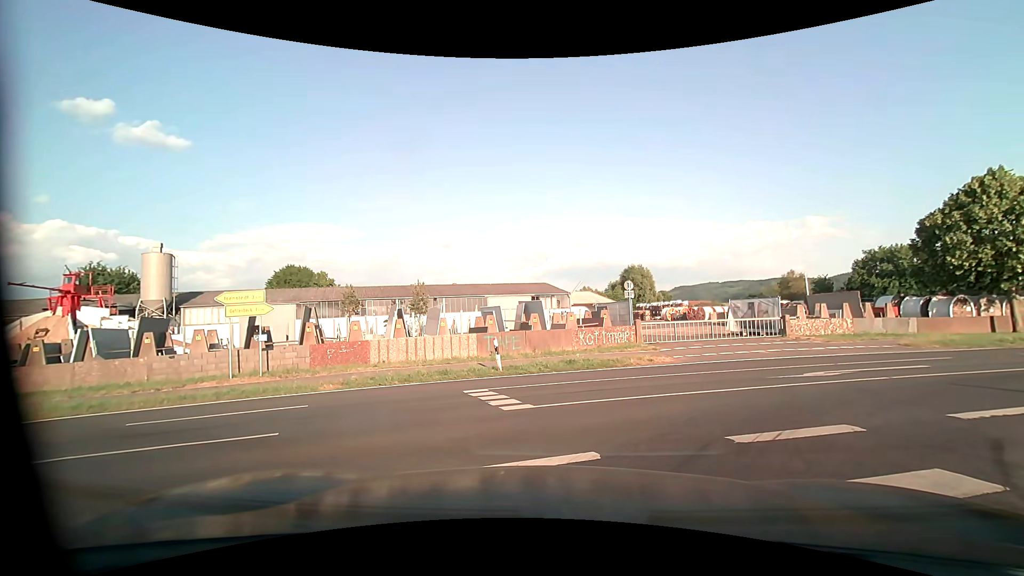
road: tertiary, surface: asphalt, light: Day
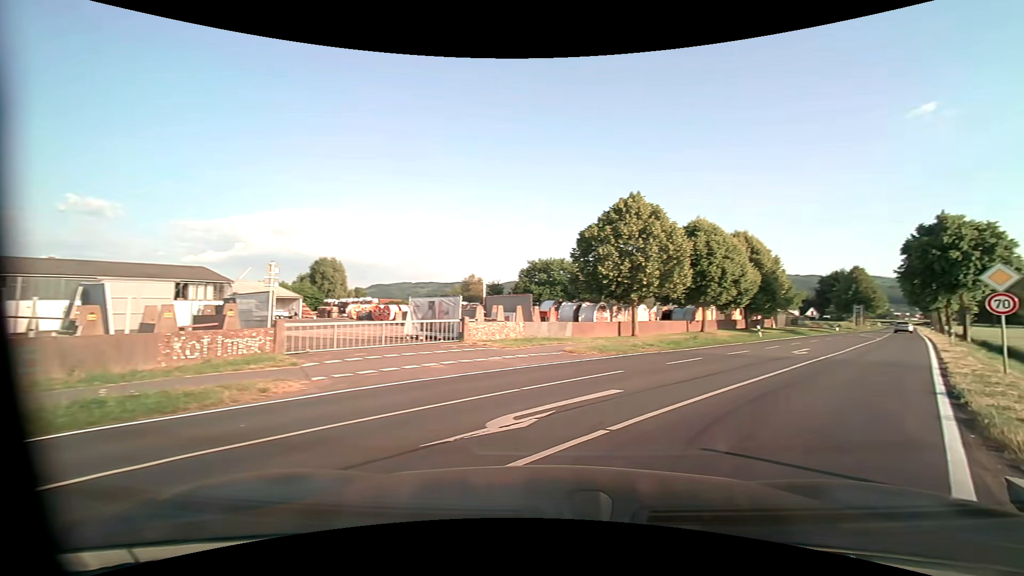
(+1.7, +6.5) m; +35°
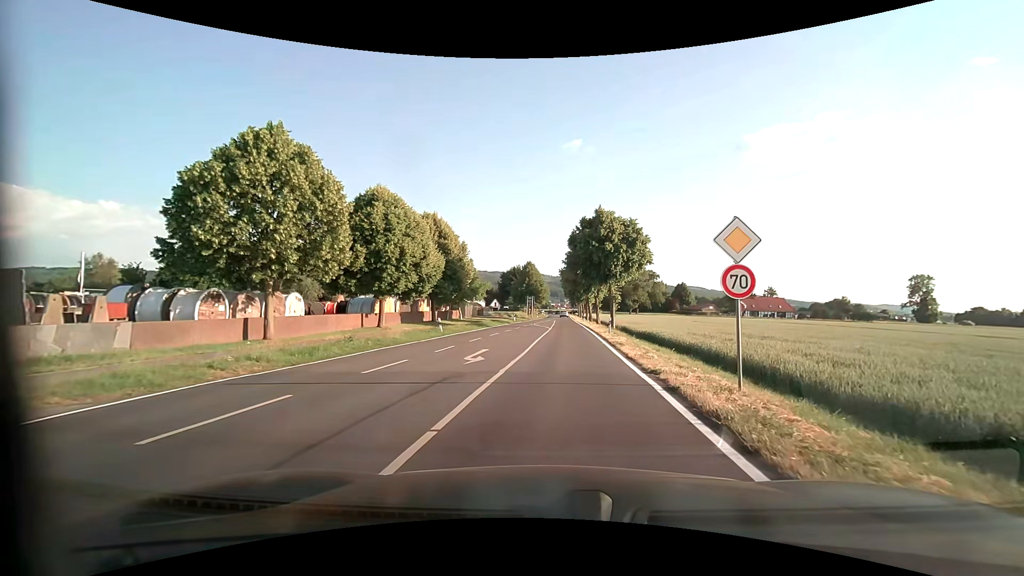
(+3.9, +9.4) m; +34°
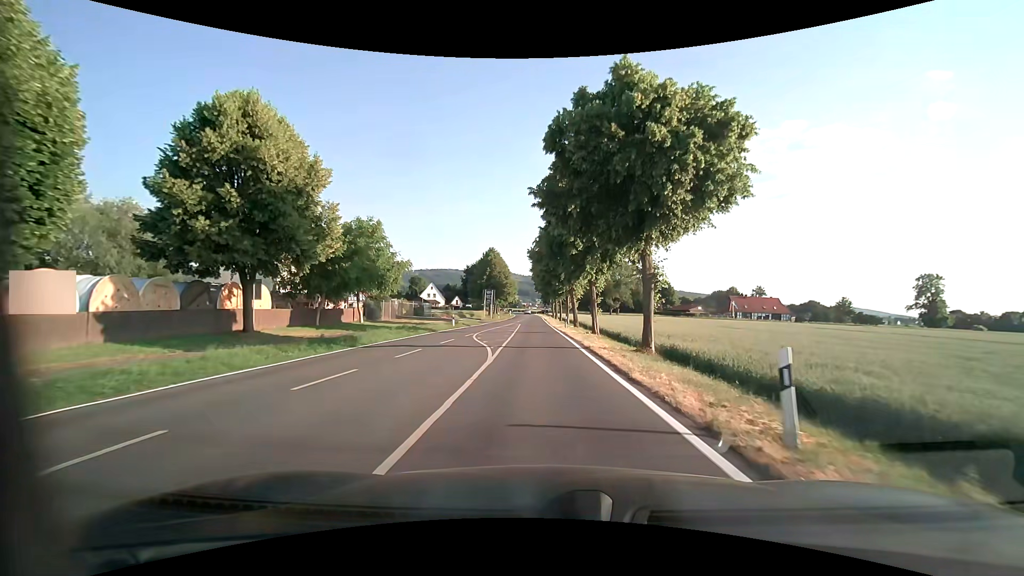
(+0.9, +27.1) m; +3°
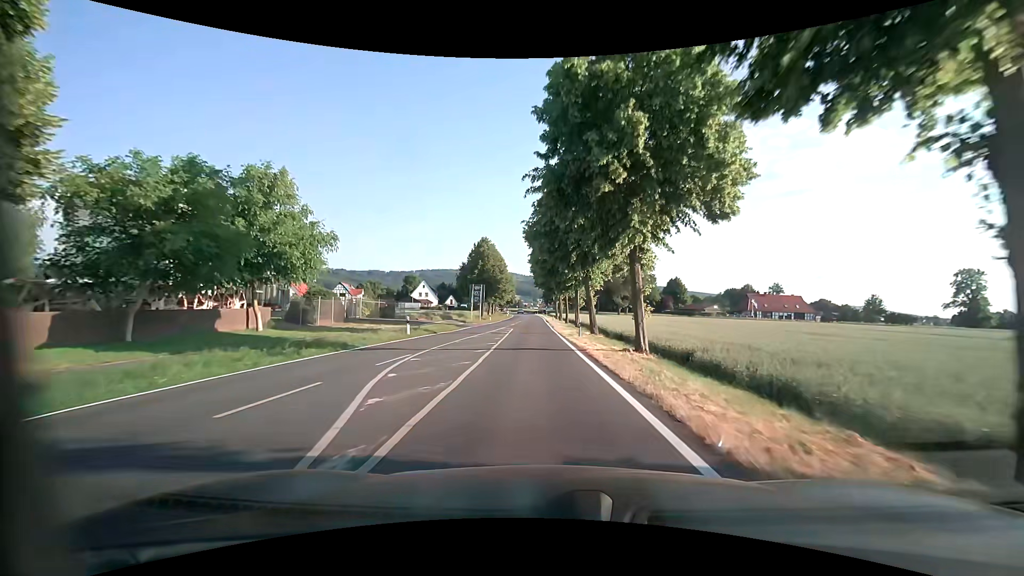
(+0.1, +14.7) m; 0°
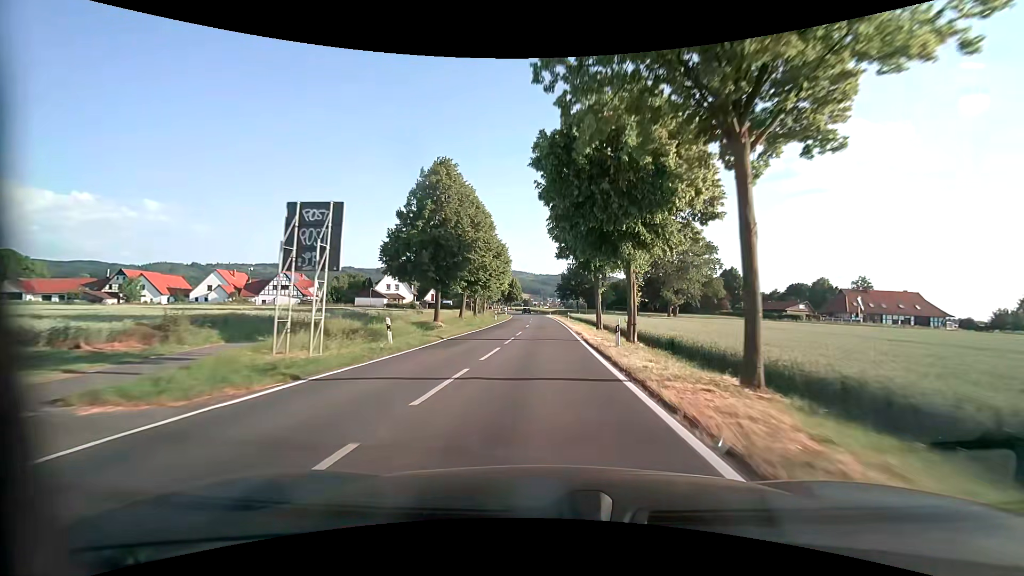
(-1.1, +46.3) m; -1°
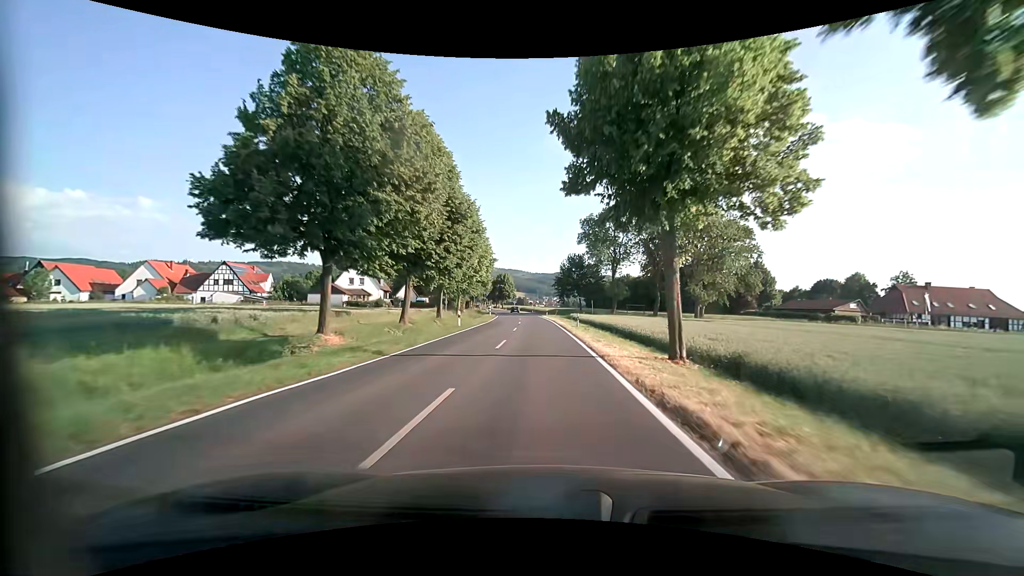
(+0.1, +20.9) m; 0°
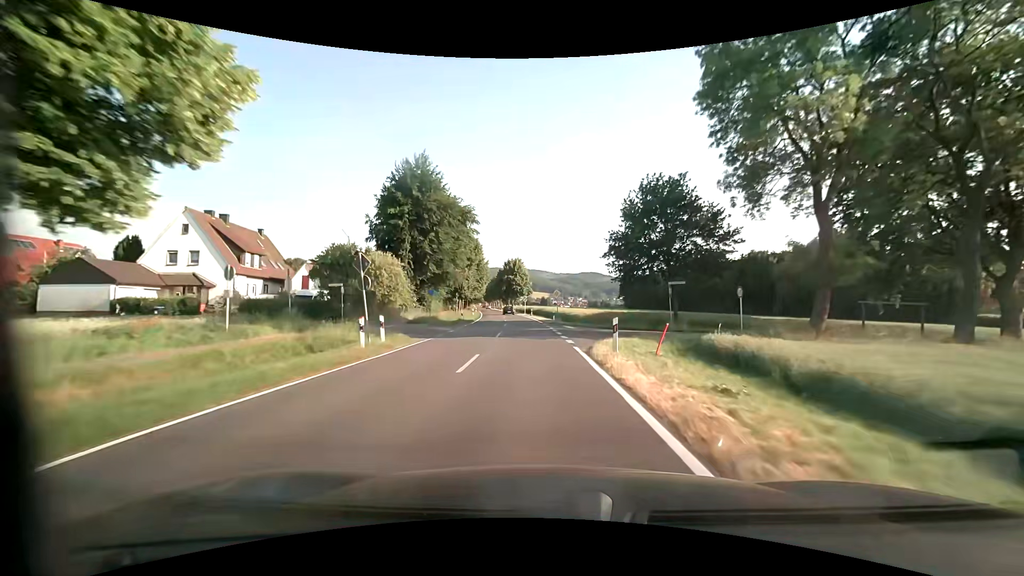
(-0.7, +54.4) m; -3°
(0, +10) (0, +20) (-1, +30) (-1, +40) (-2, +50) (-3, +60) (-5, +70) (-6, +80) (-7, +90) (-8, +100) m
